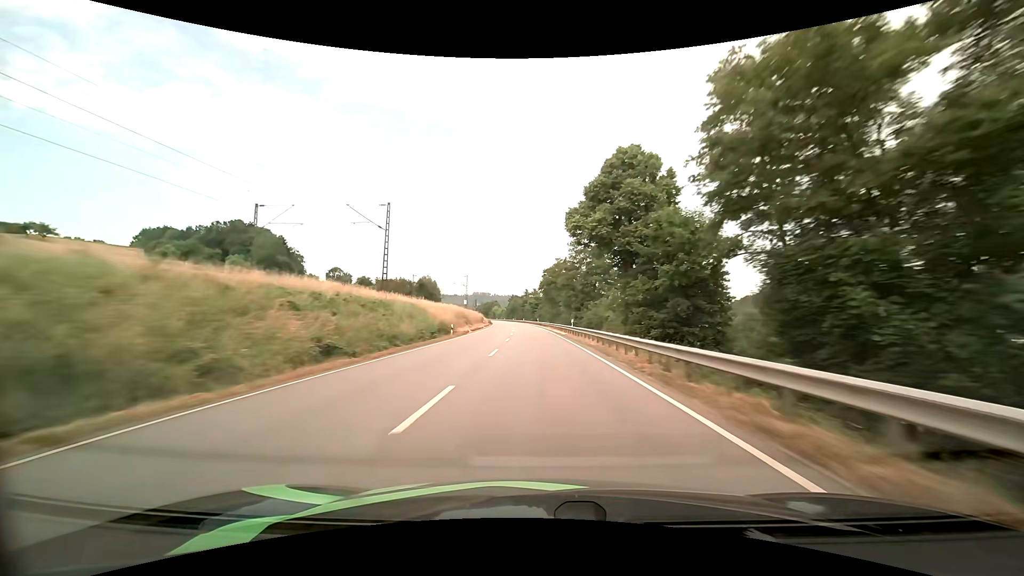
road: primary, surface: asphalt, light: Day
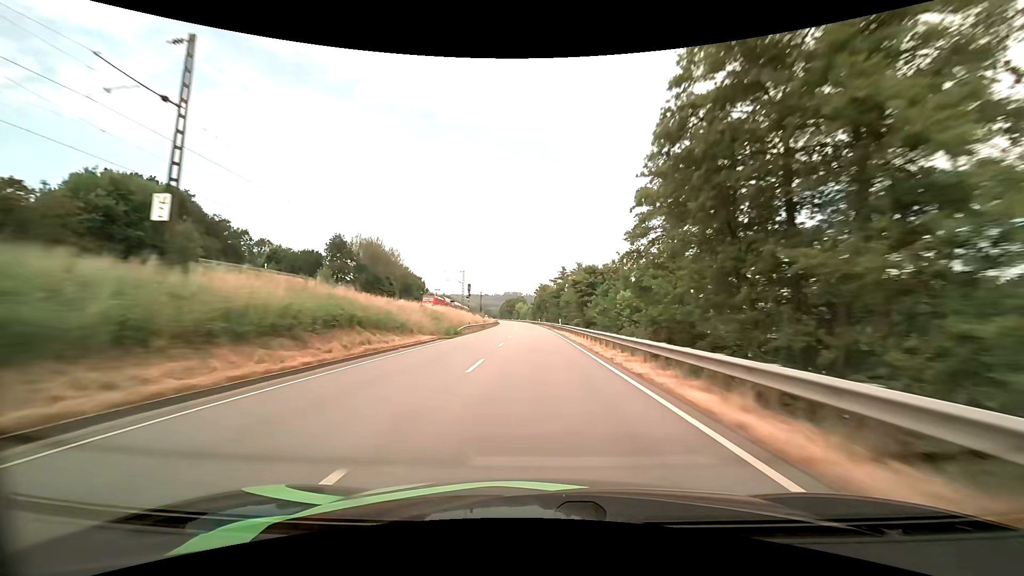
(-3.1, +90.1) m; -4°
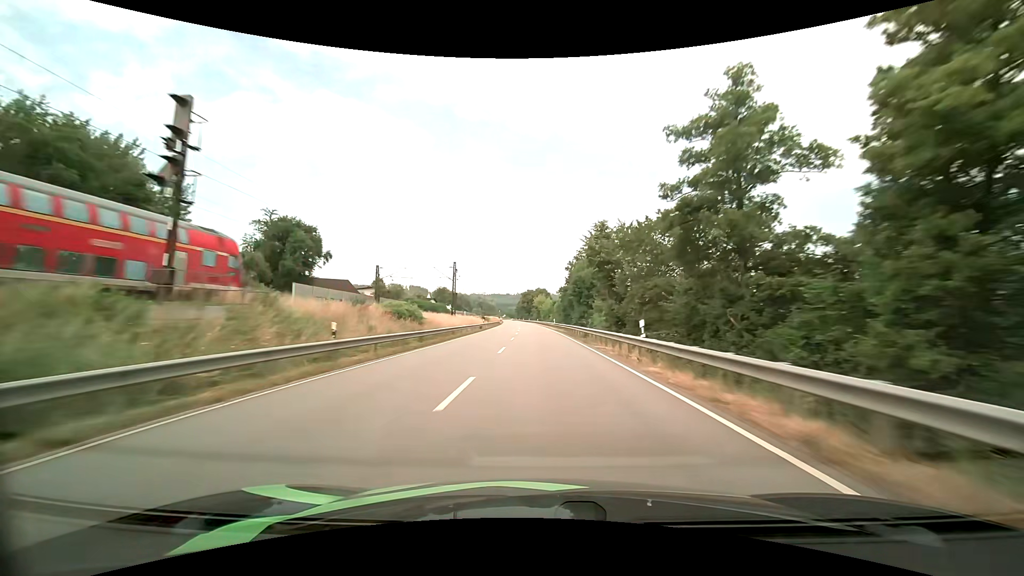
(-2.4, +89.8) m; -3°
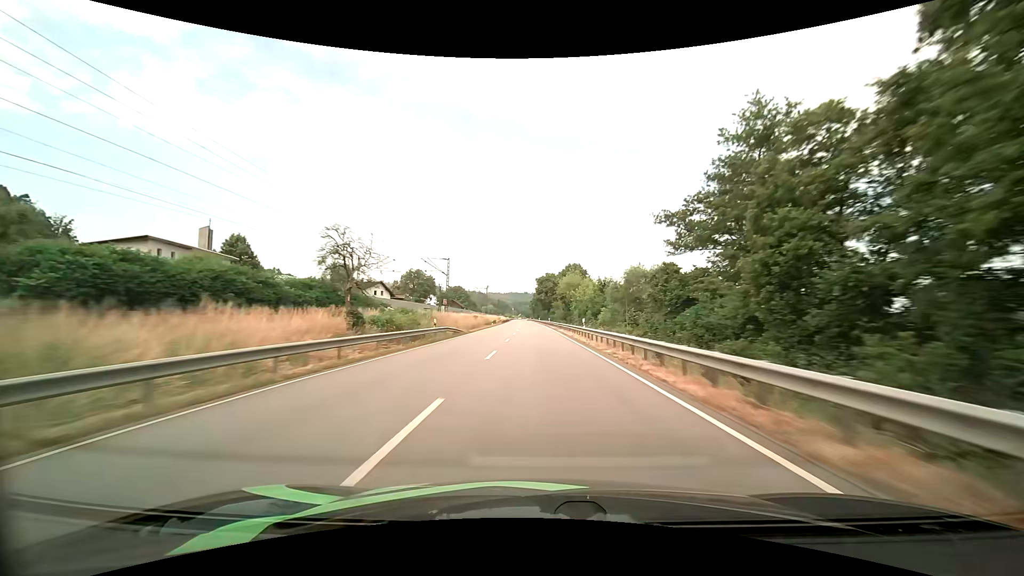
(-2.0, +87.7) m; -2°
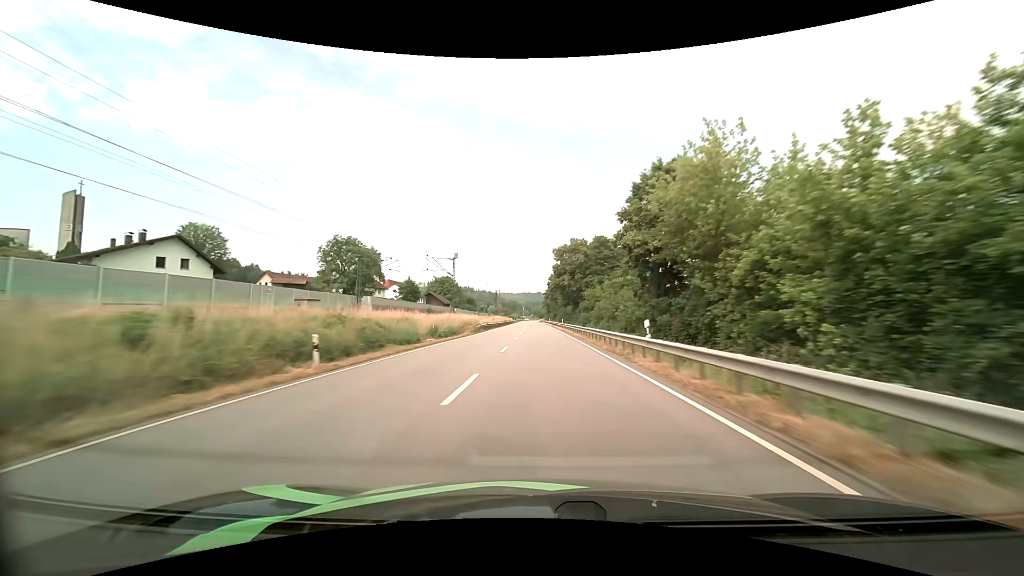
(-1.0, +68.8) m; -2°
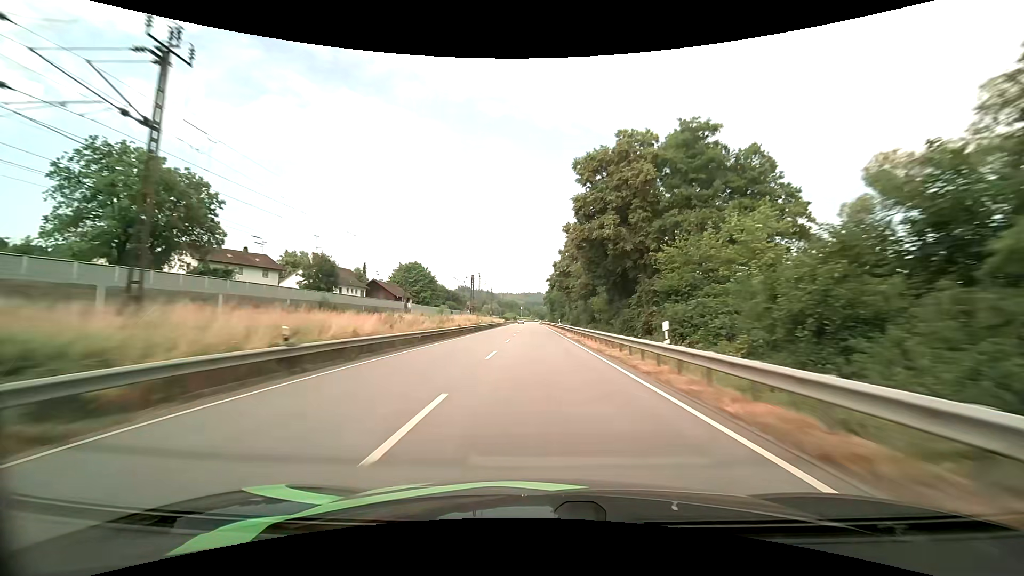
(-0.1, +51.2) m; 0°
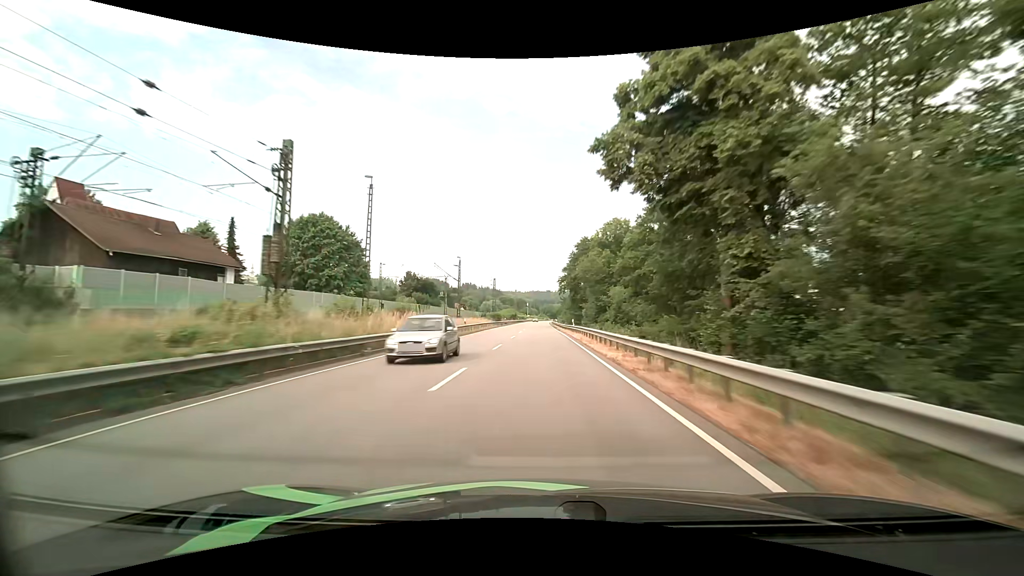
(-0.3, +67.9) m; -1°
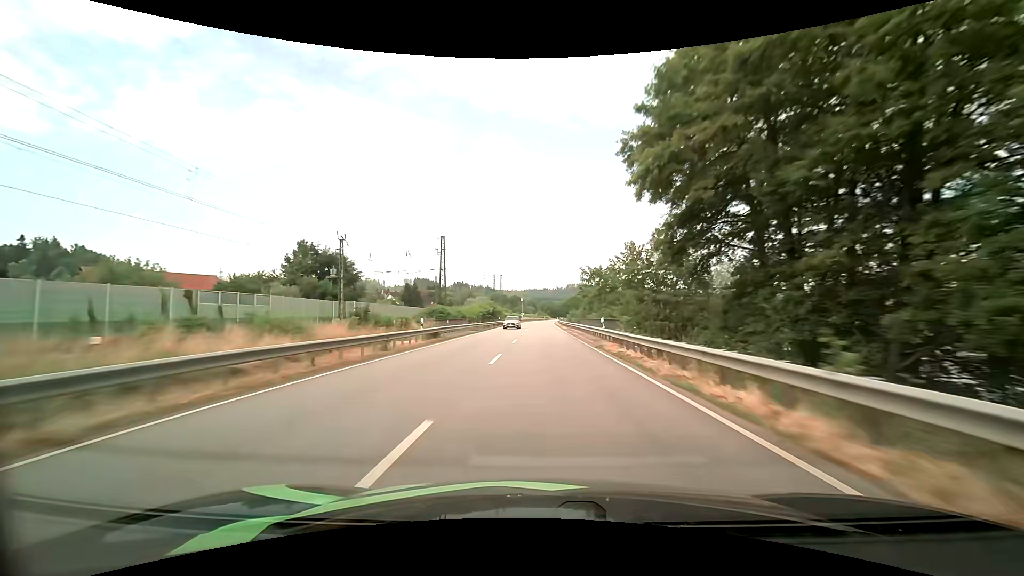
(-0.2, +67.1) m; 0°
(0, +10) (0, +20) (0, +30) (0, +40) (0, +50) (0, +60) (0, +70) (0, +80) (0, +90) (+1, +100) m
